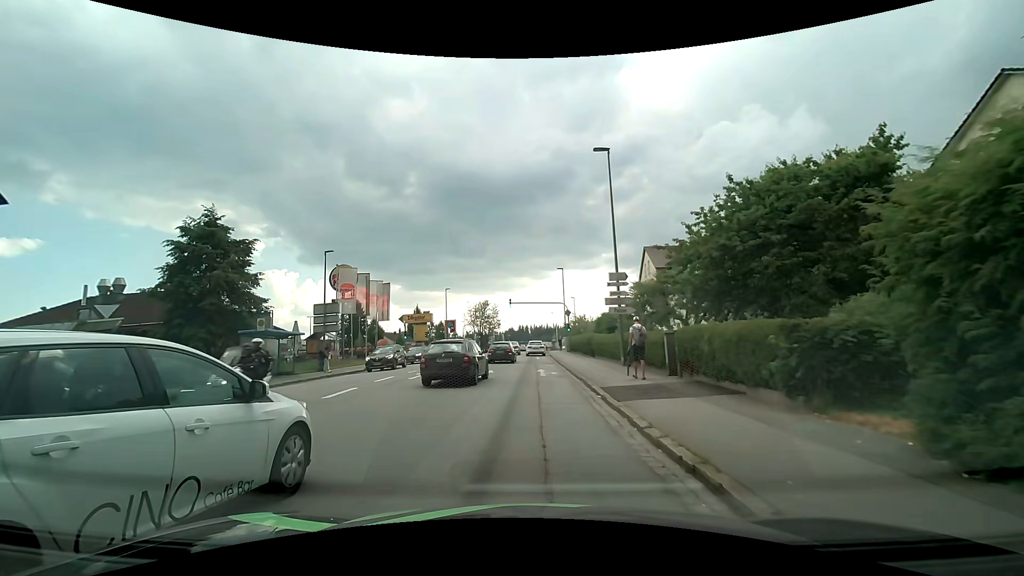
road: tertiary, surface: asphalt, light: Day
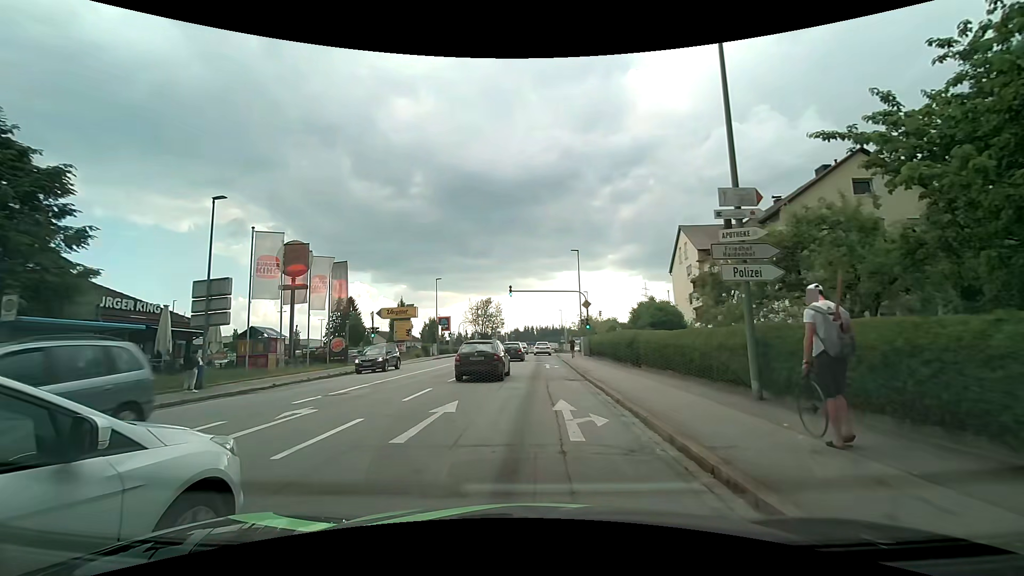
(+0.1, +12.9) m; 0°
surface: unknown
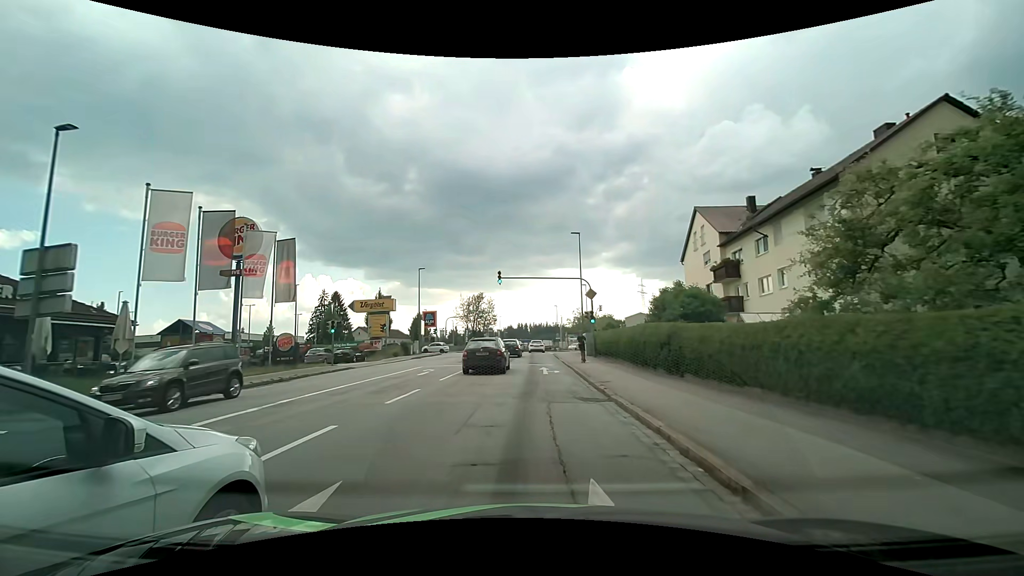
(0.0, +6.9) m; 0°
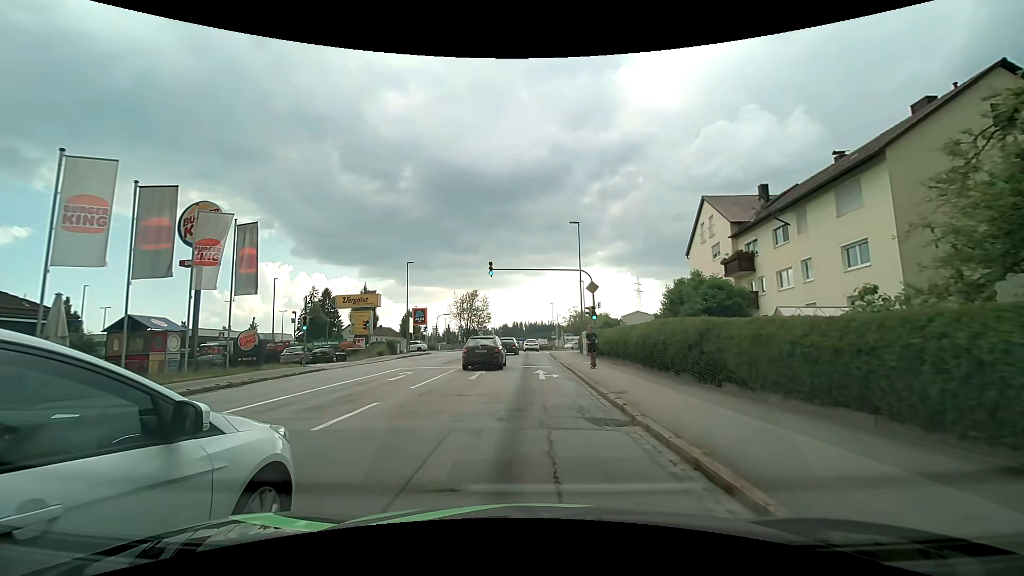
(0.0, +3.3) m; +1°
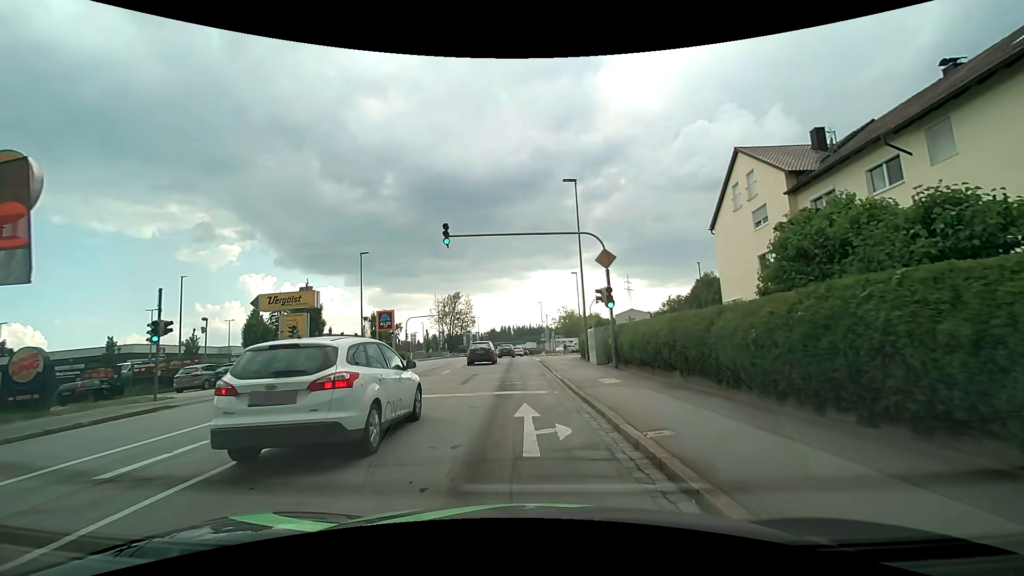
(+0.2, +10.6) m; +3°
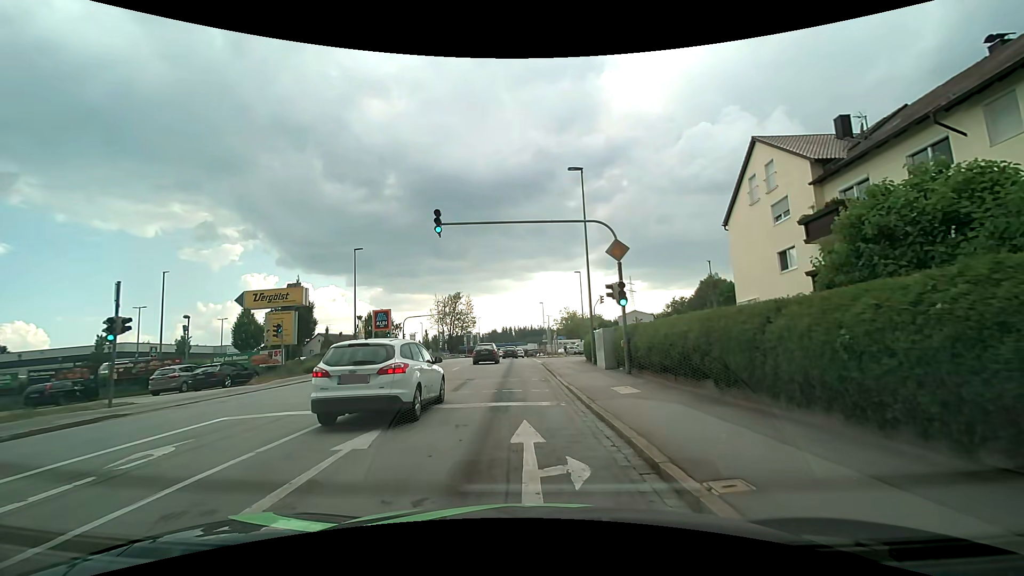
(-0.1, +2.1) m; -2°
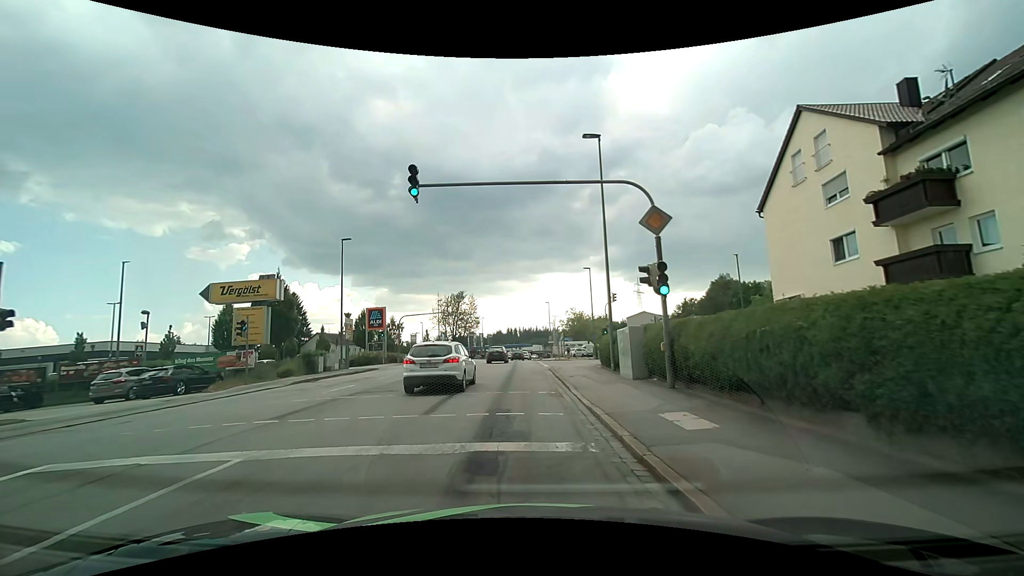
(0.0, +4.4) m; -1°
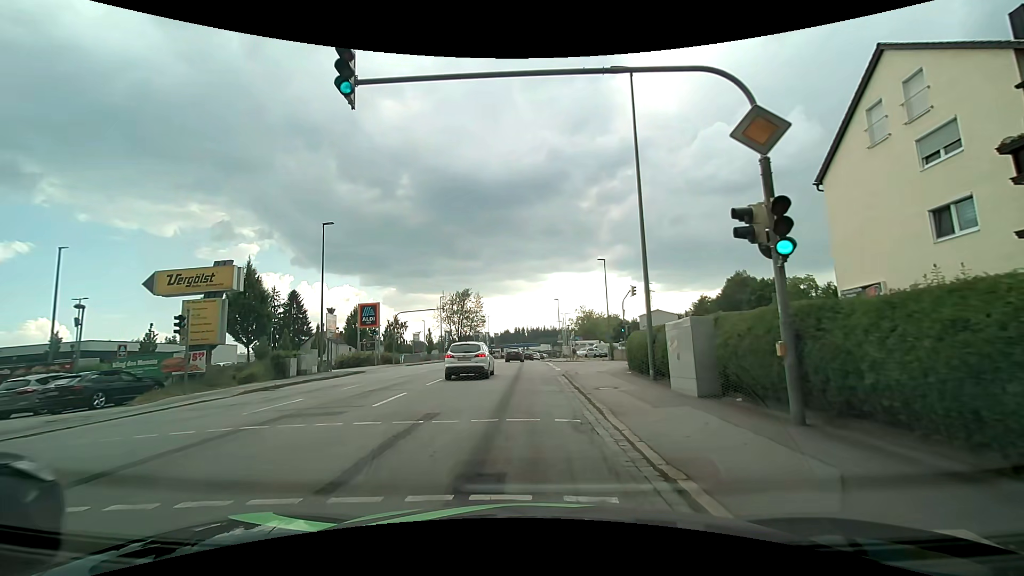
(0.0, +5.4) m; 0°
(0, +10) (0, +20) (0, +30) (0, +40) (0, +50) (0, +60) (-1, +70) (0, +80) (0, +90) (0, +100) m
